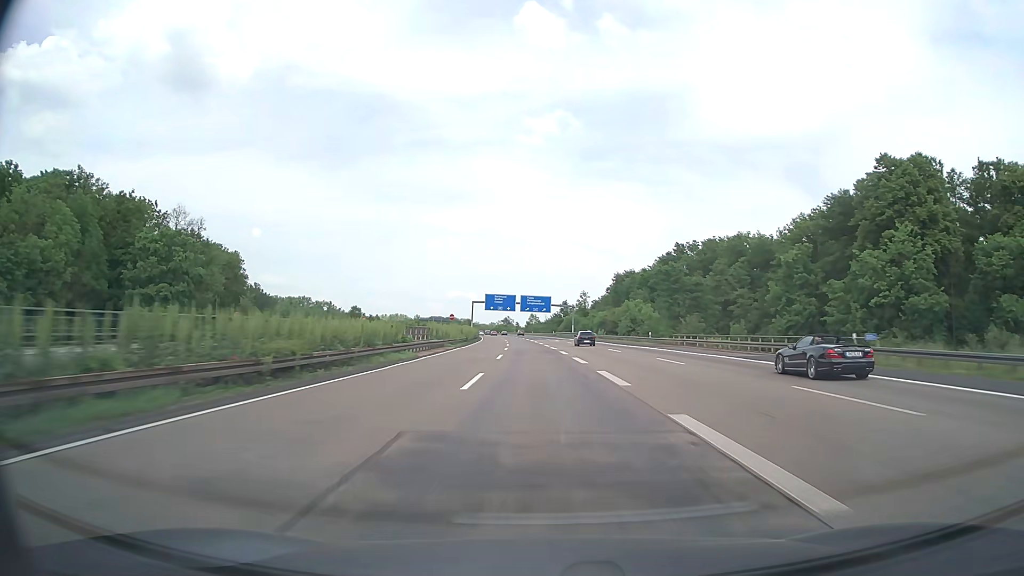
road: motorway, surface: asphalt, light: Day
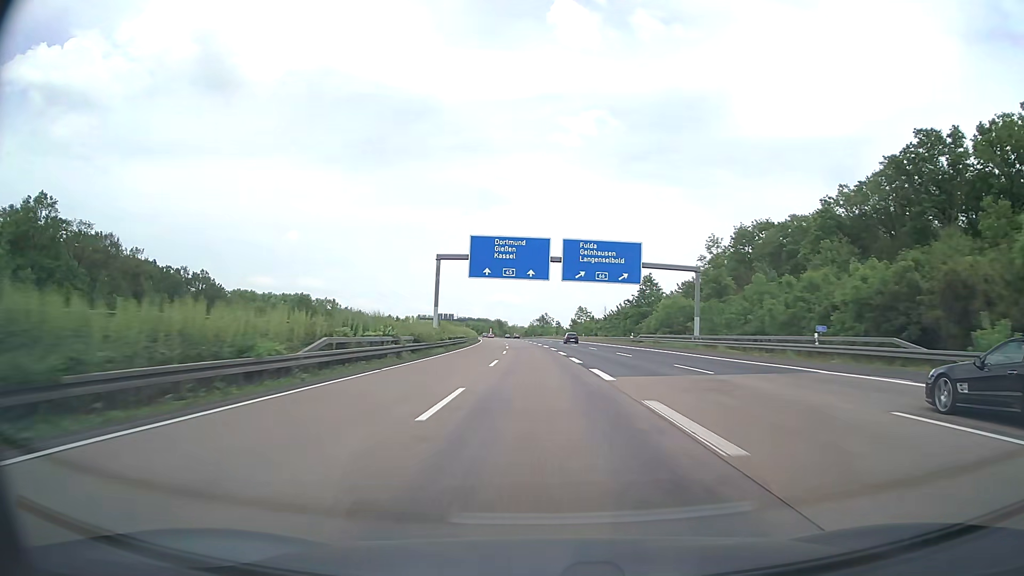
(-3.1, +94.9) m; -3°
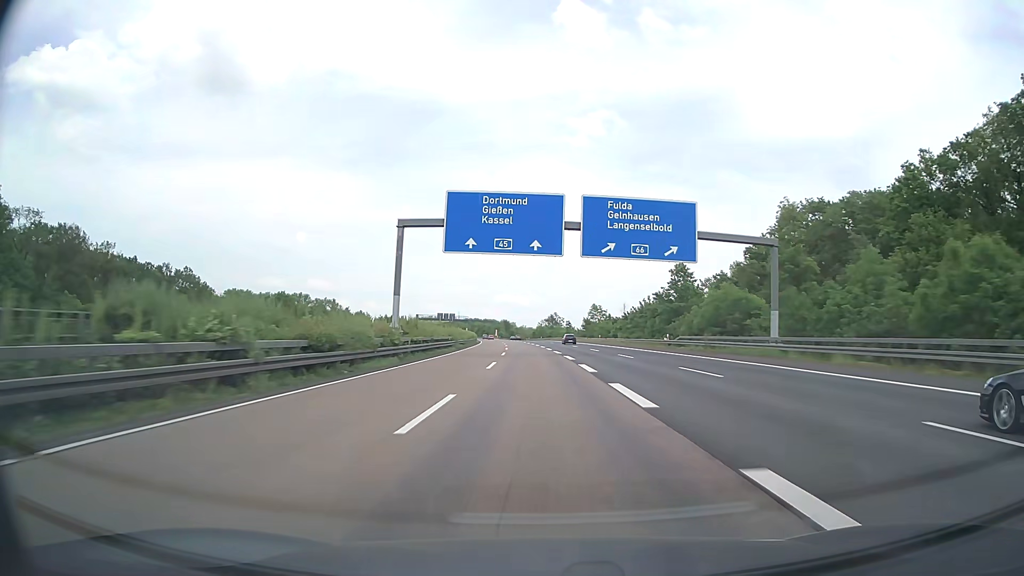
(-0.2, +19.0) m; -1°
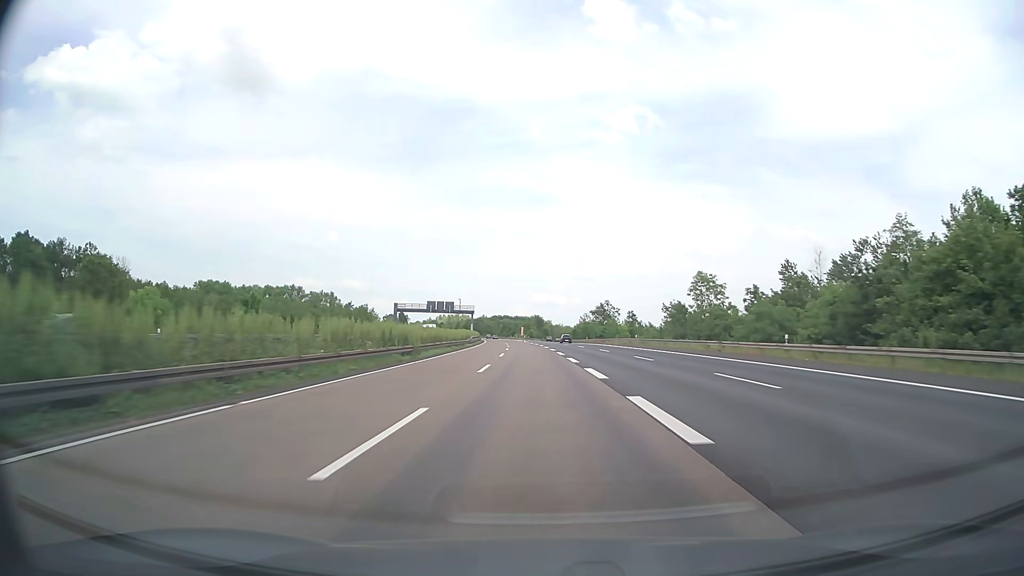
(-2.0, +76.0) m; -3°
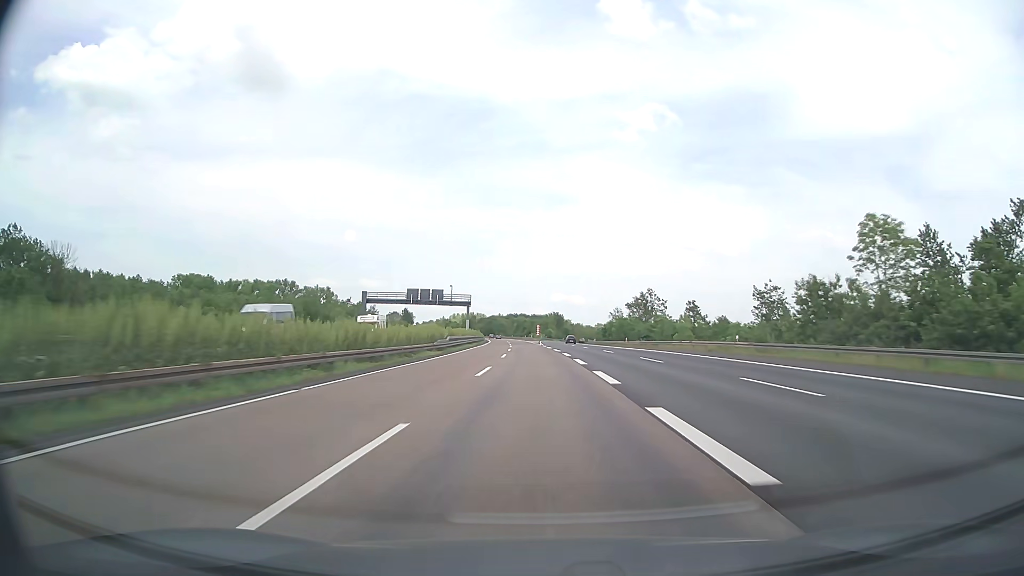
(-0.5, +38.0) m; -2°
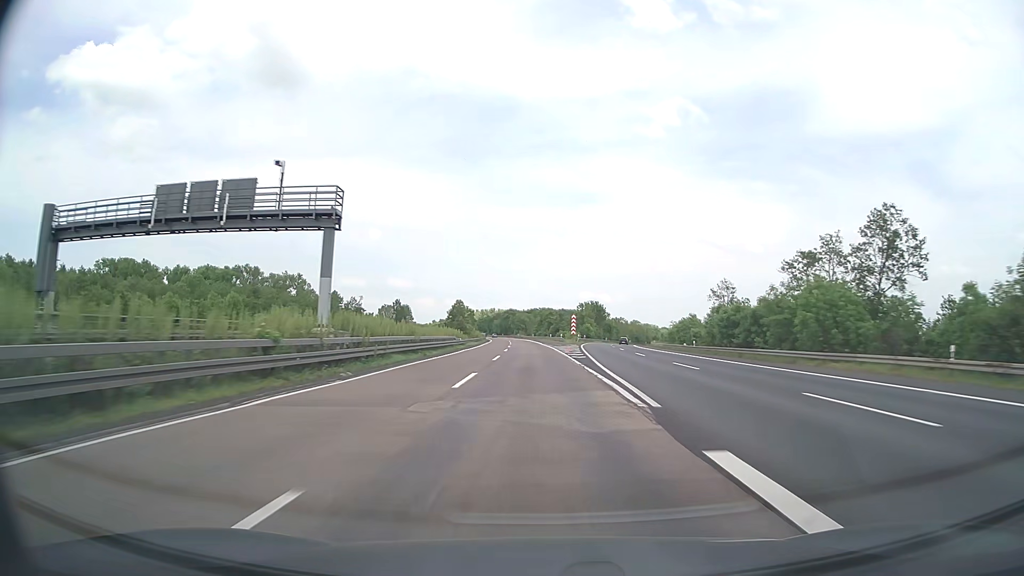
(-1.6, +76.2) m; -2°
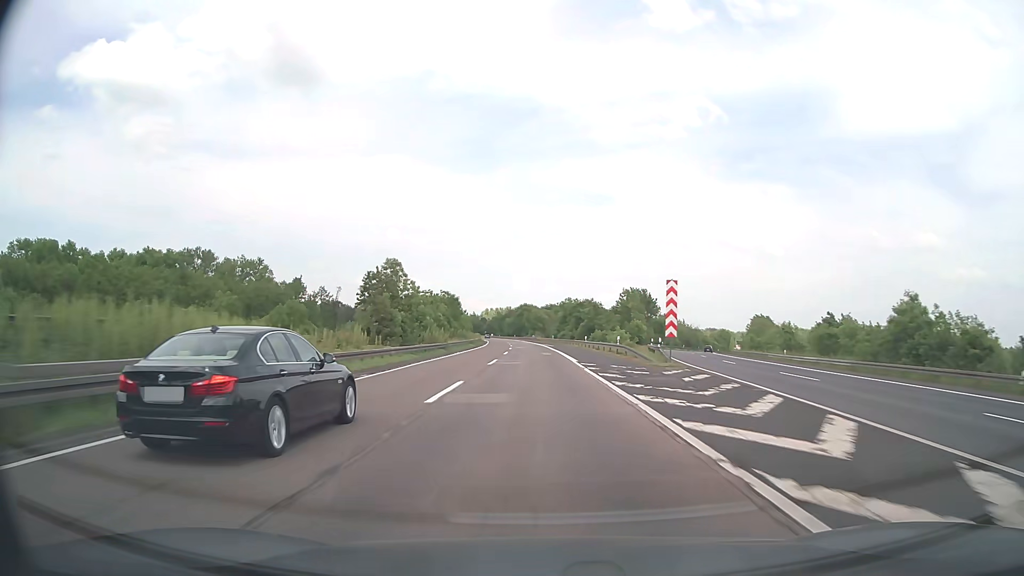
(-1.0, +57.1) m; -2°
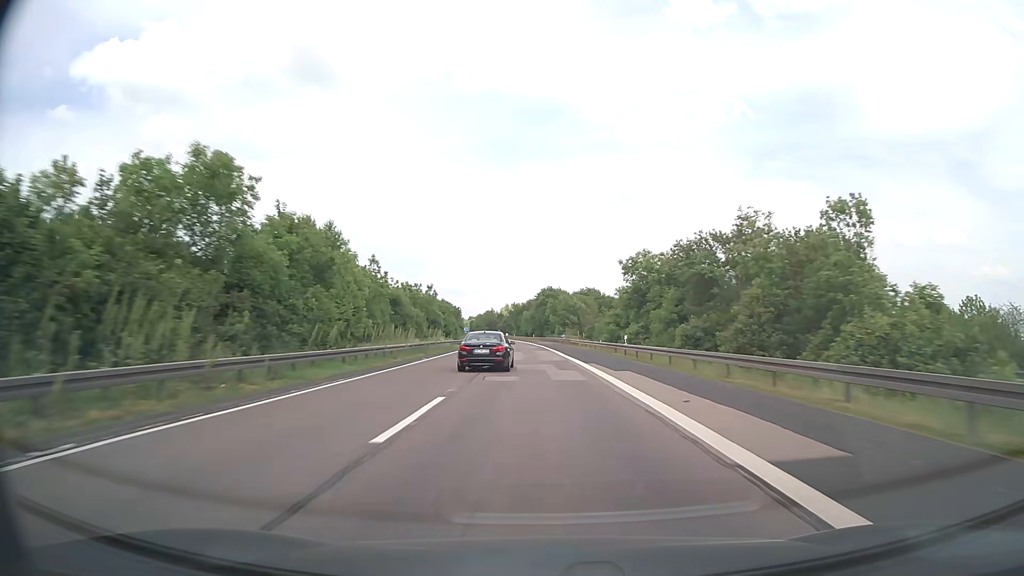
(-1.5, +76.3) m; -2°
(0, +10) (0, +20) (0, +30) (-1, +40) (-1, +50) (-1, +60) (-2, +70) (-2, +80) (-3, +90) (-4, +100) m
